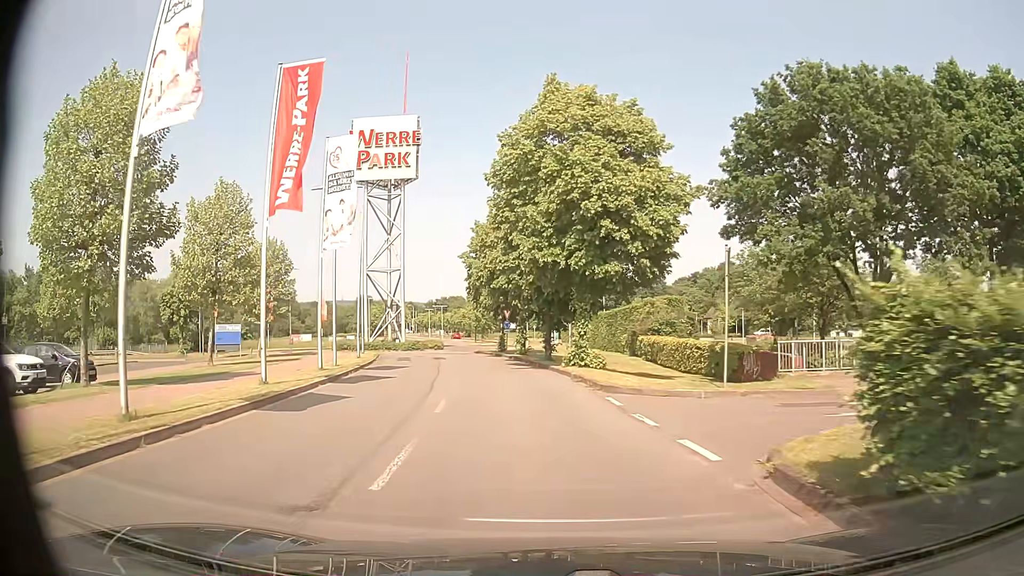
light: Day
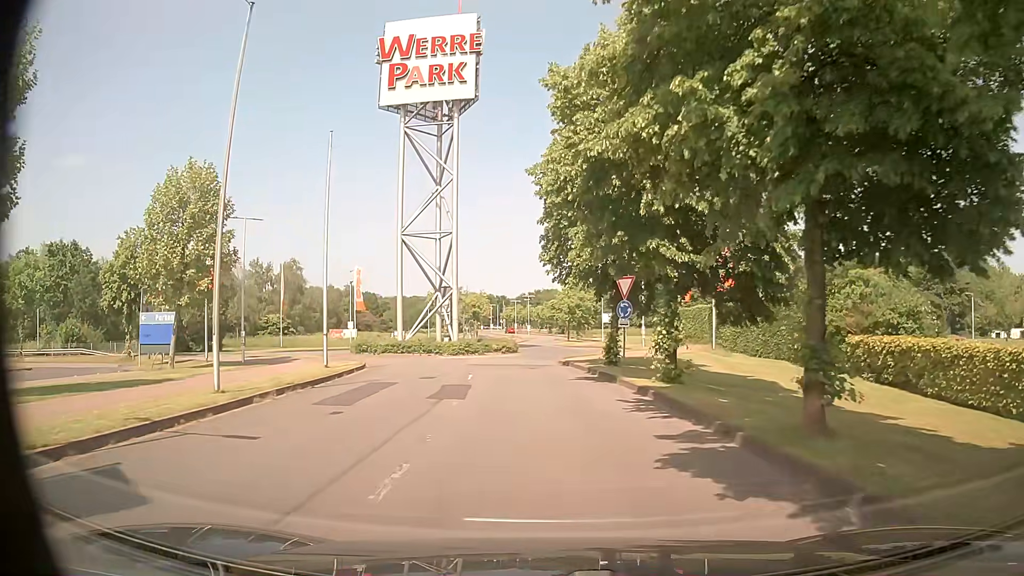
(-1.9, +24.5) m; -8°
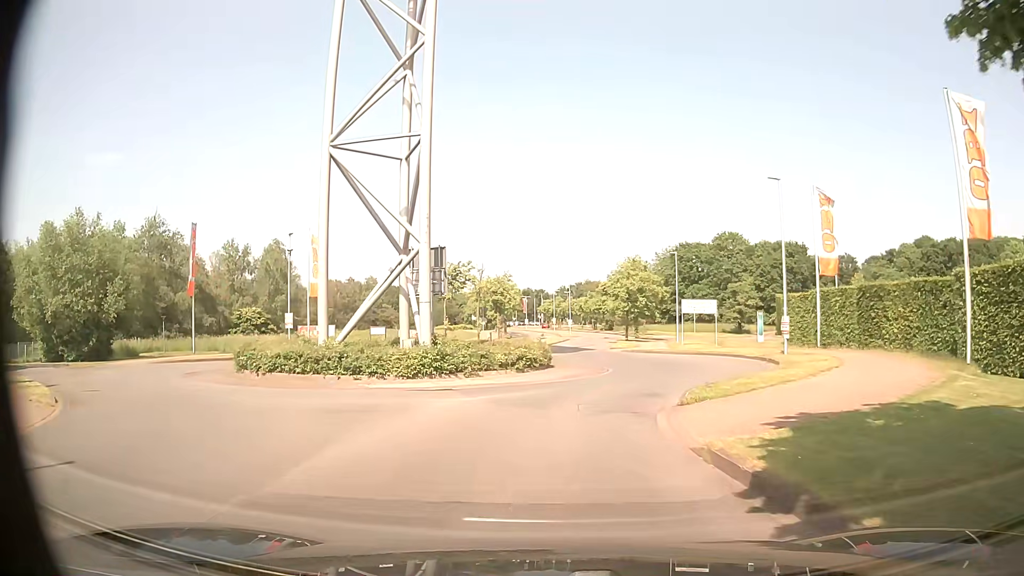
(-0.5, +23.4) m; -5°
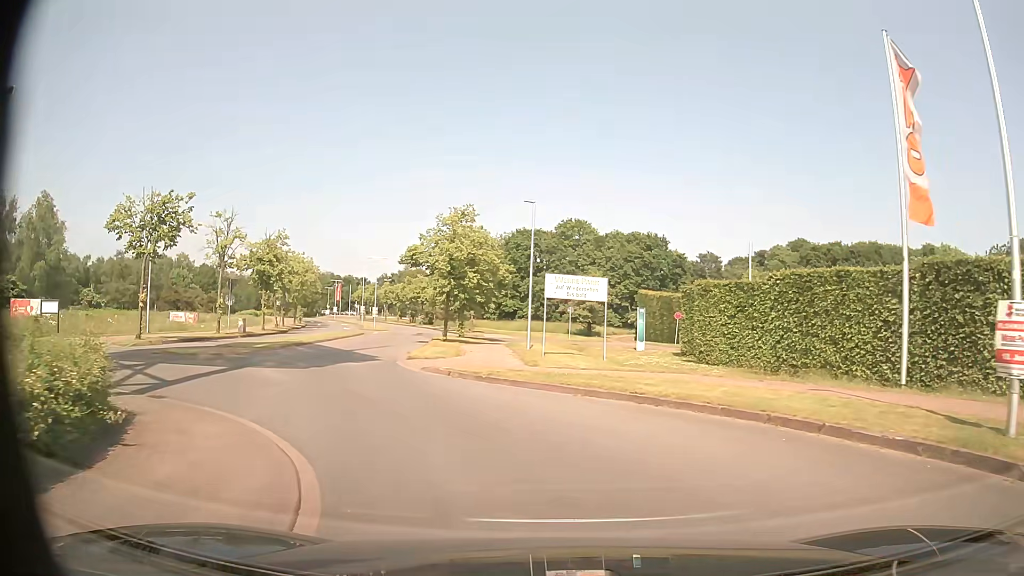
(+2.8, +20.7) m; +16°
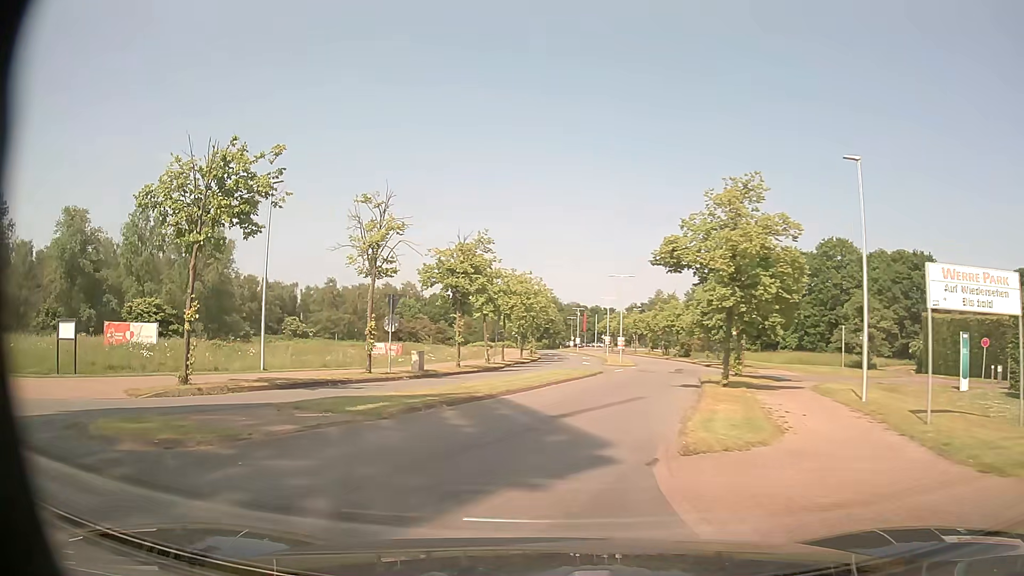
(-2.2, +12.7) m; -22°
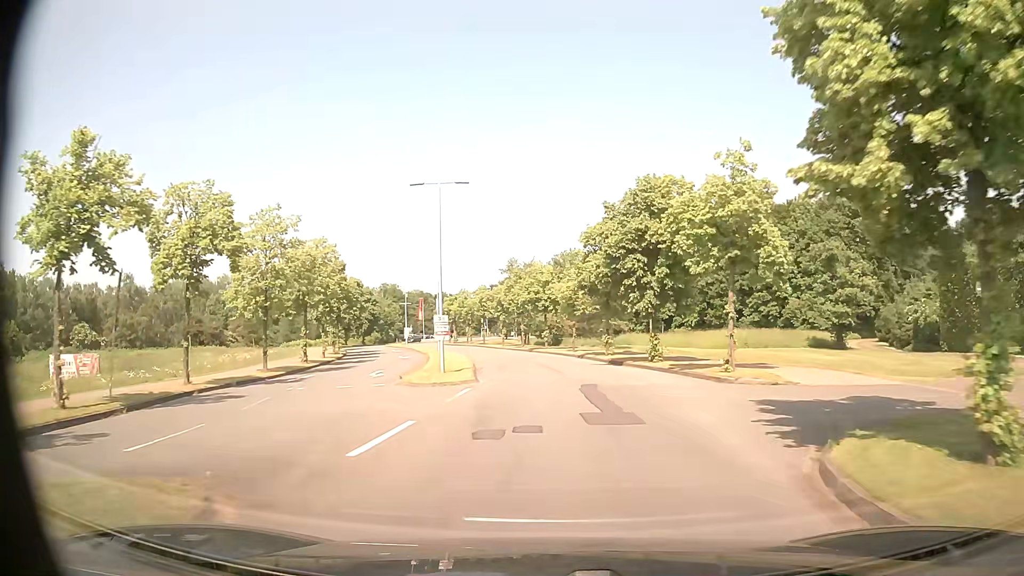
(+4.4, +28.8) m; +13°
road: residential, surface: asphalt
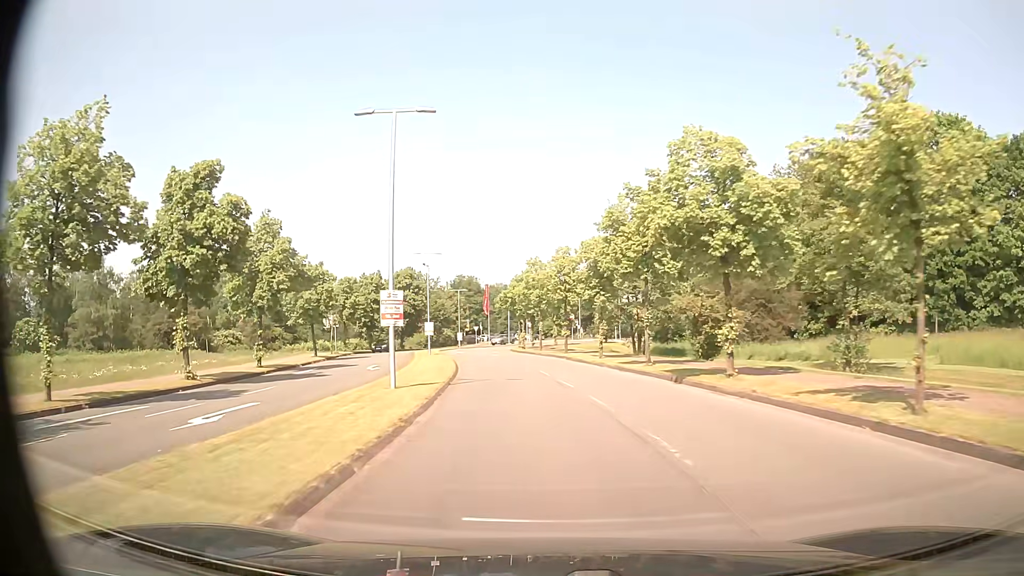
(-2.3, +36.3) m; -9°
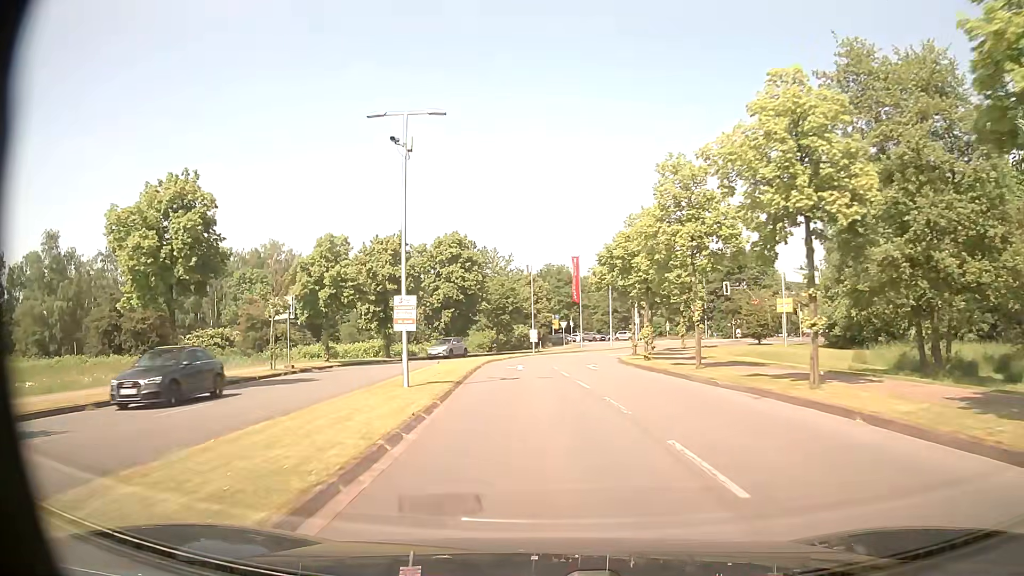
(-2.0, +30.3) m; -8°
